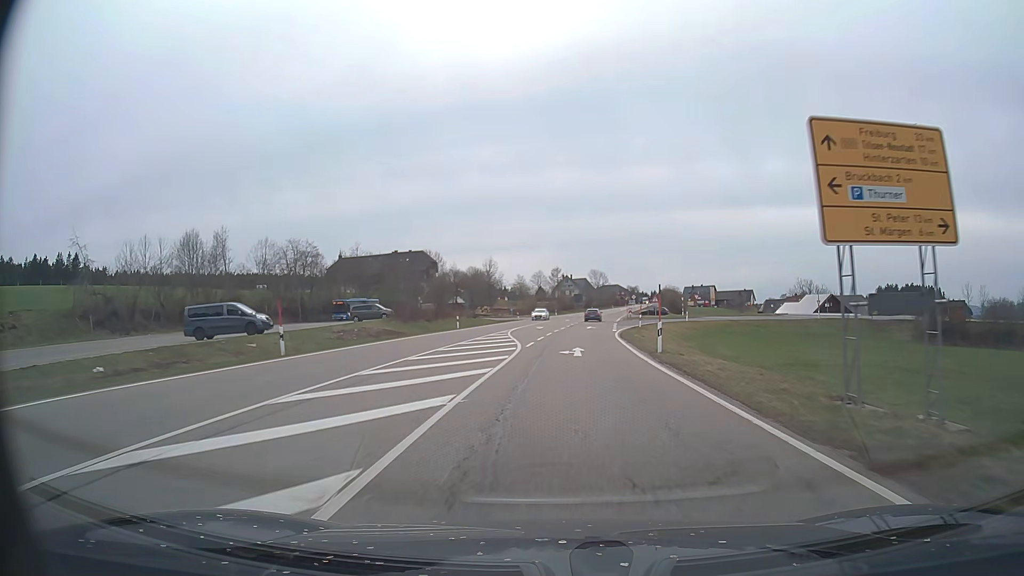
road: primary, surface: asphalt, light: Day
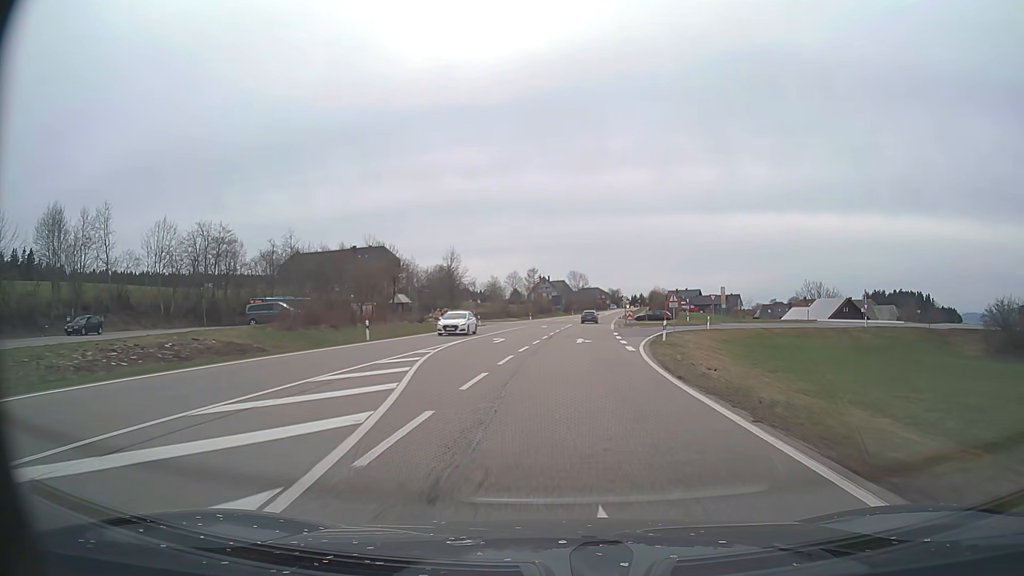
(+0.4, +21.4) m; +2°
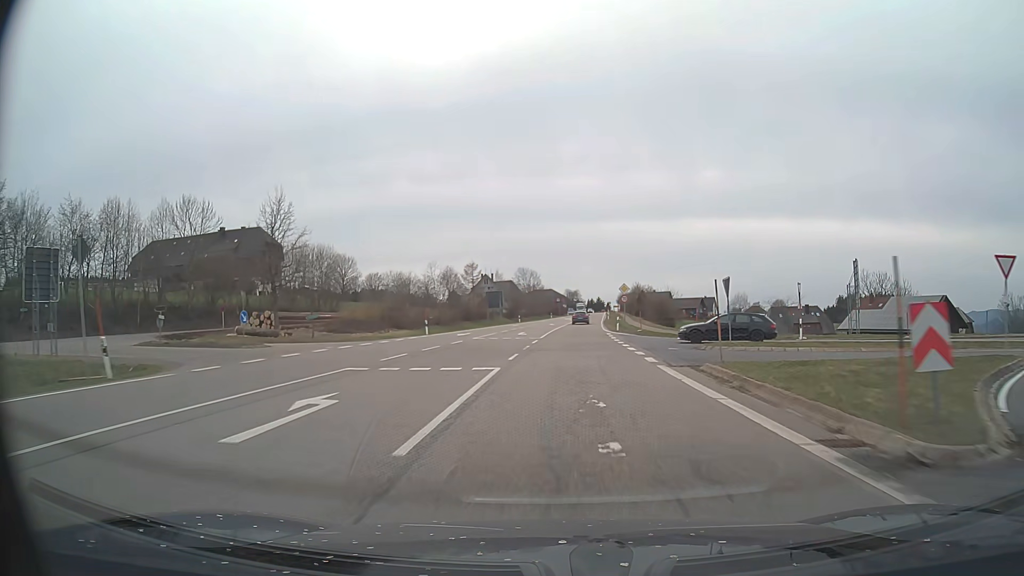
(+2.1, +53.5) m; +4°
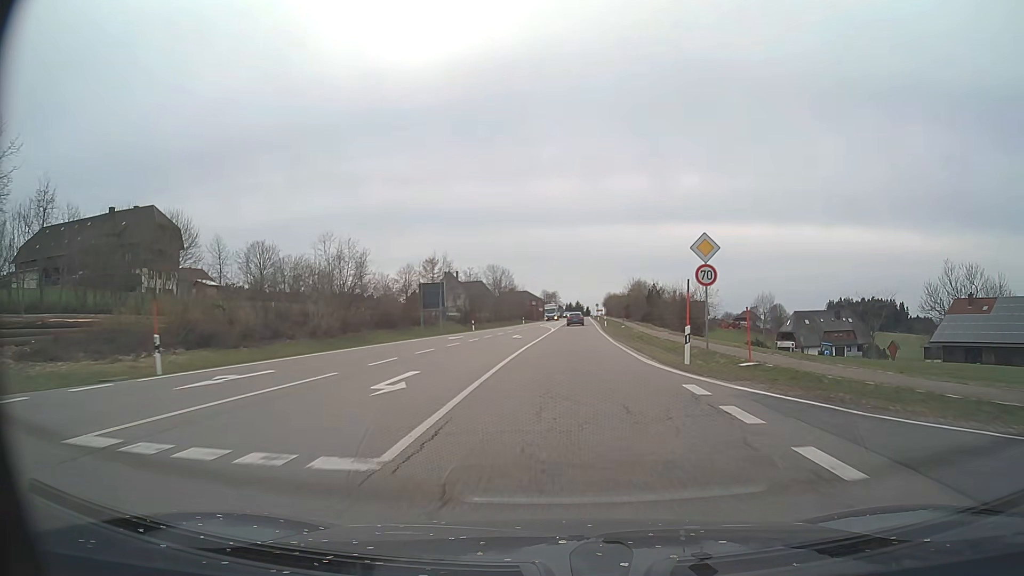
(+0.6, +32.2) m; +2°
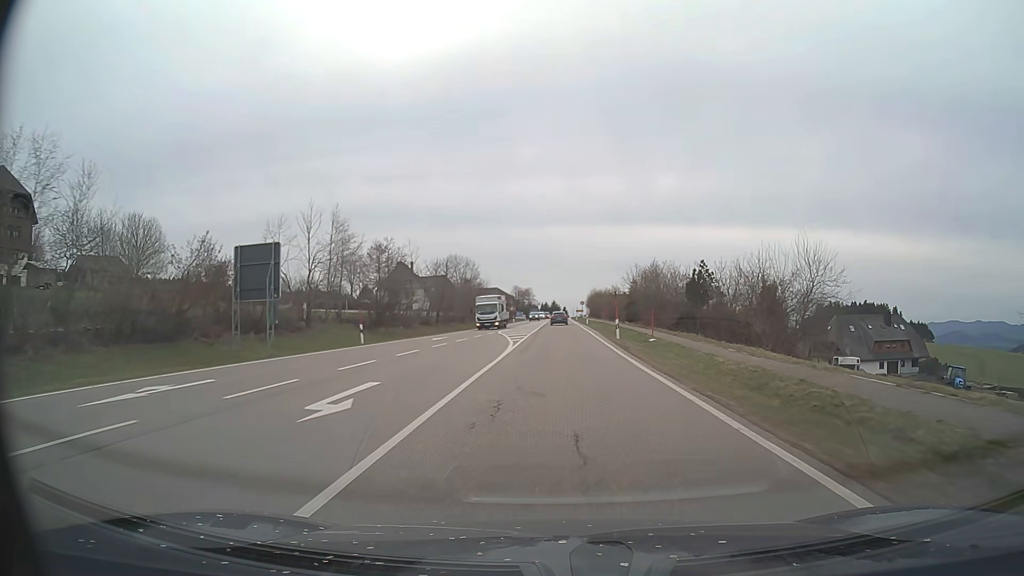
(+0.6, +32.2) m; +2°
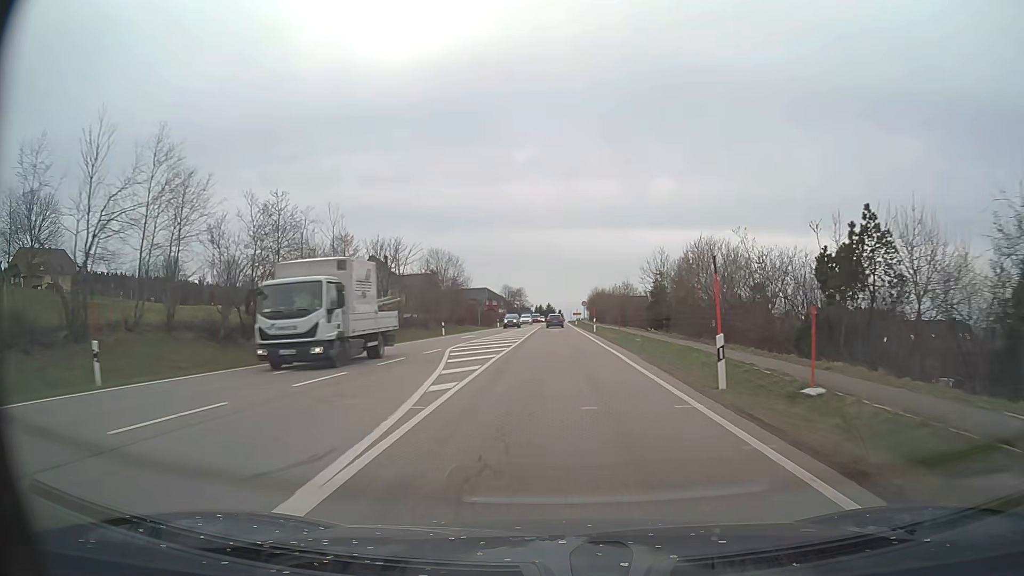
(+0.1, +21.5) m; 0°
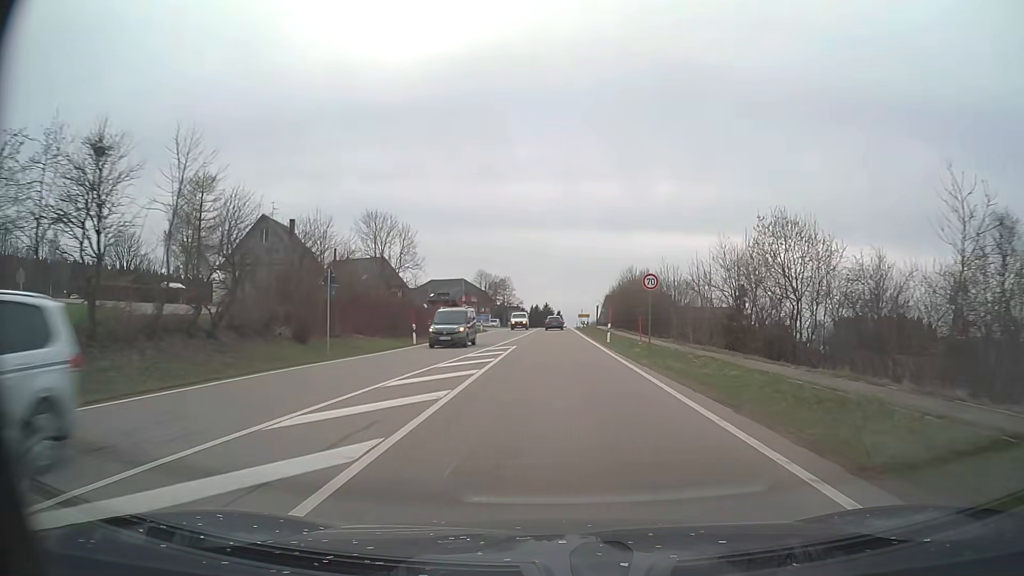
(0.0, +53.6) m; 0°
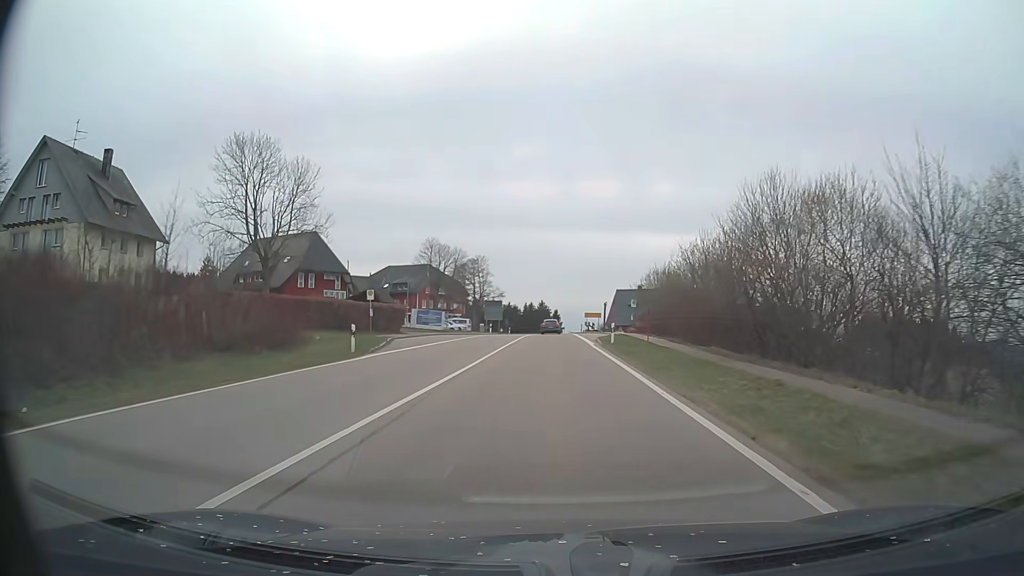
(+0.1, +42.9) m; 0°
(0, +10) (0, +20) (0, +30) (0, +40) (0, +50) (0, +60) (0, +70) (0, +80) (0, +90) (+1, +100) m
